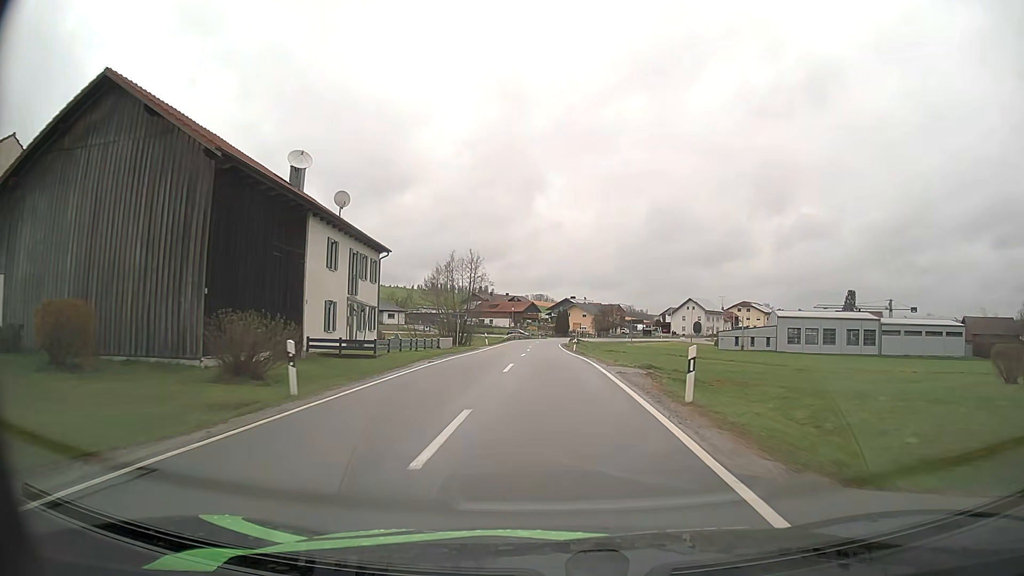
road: secondary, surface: asphalt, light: Day
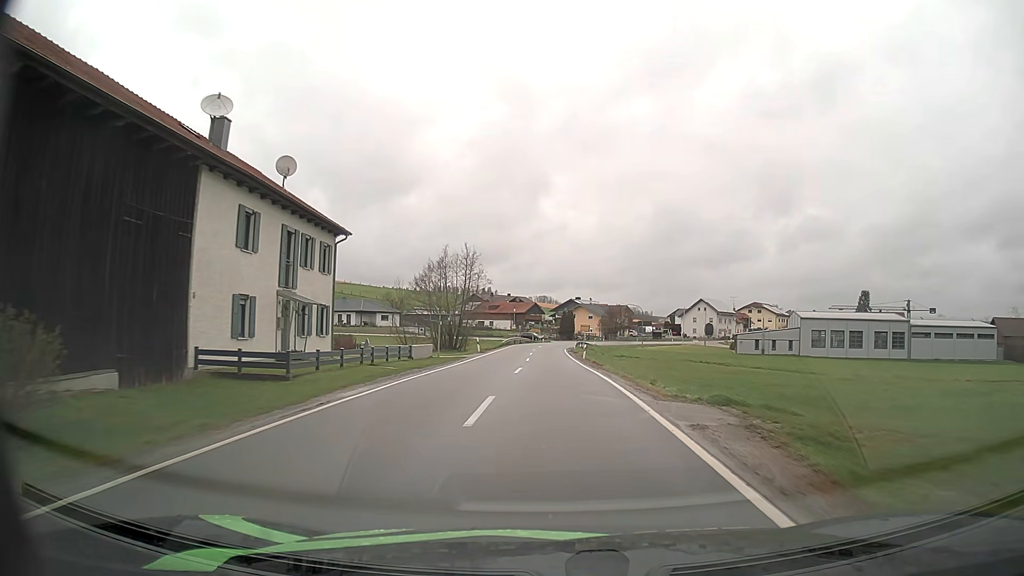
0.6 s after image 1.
(0.0, +9.1) m; 0°
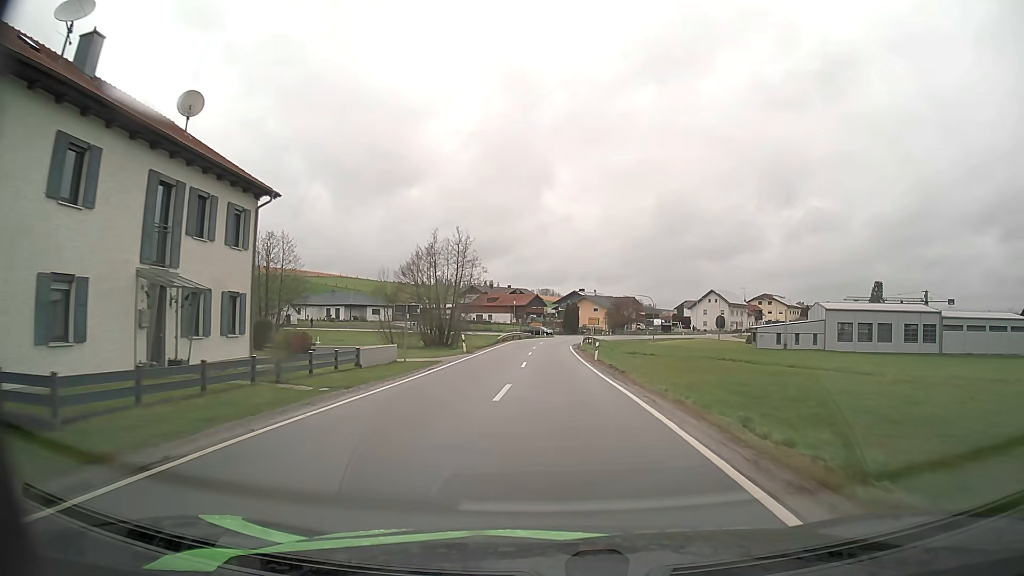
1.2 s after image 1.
(0.0, +8.9) m; 0°
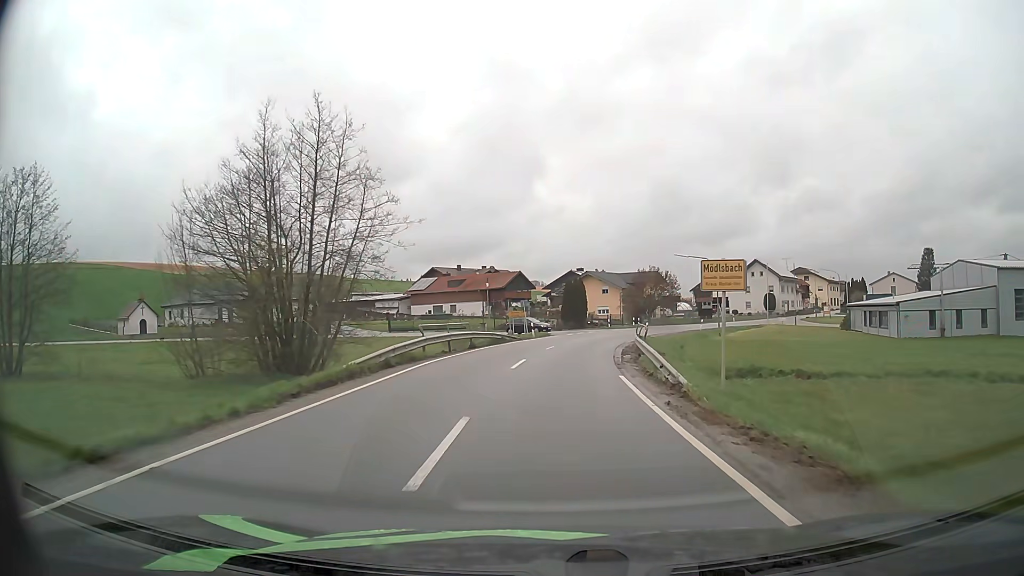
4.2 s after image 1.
(-0.2, +42.1) m; 0°
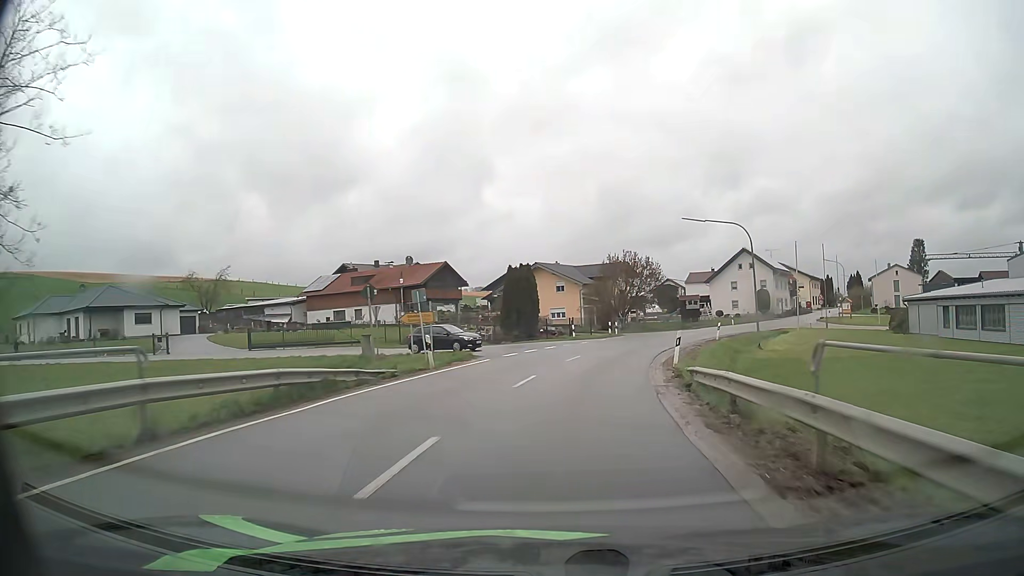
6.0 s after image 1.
(+0.8, +23.5) m; +5°
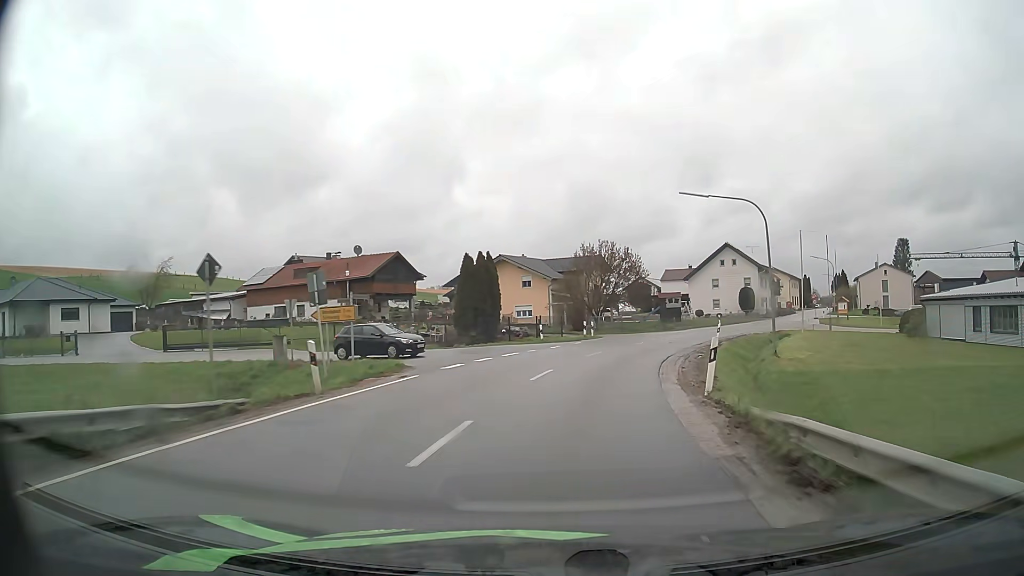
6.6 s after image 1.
(+0.2, +7.6) m; +3°
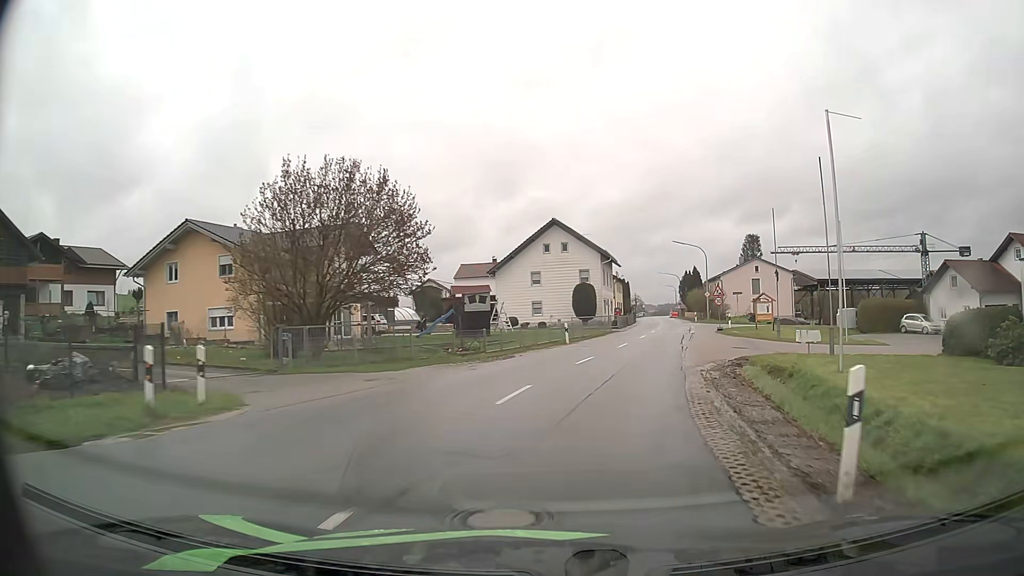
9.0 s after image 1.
(+4.3, +29.7) m; +17°
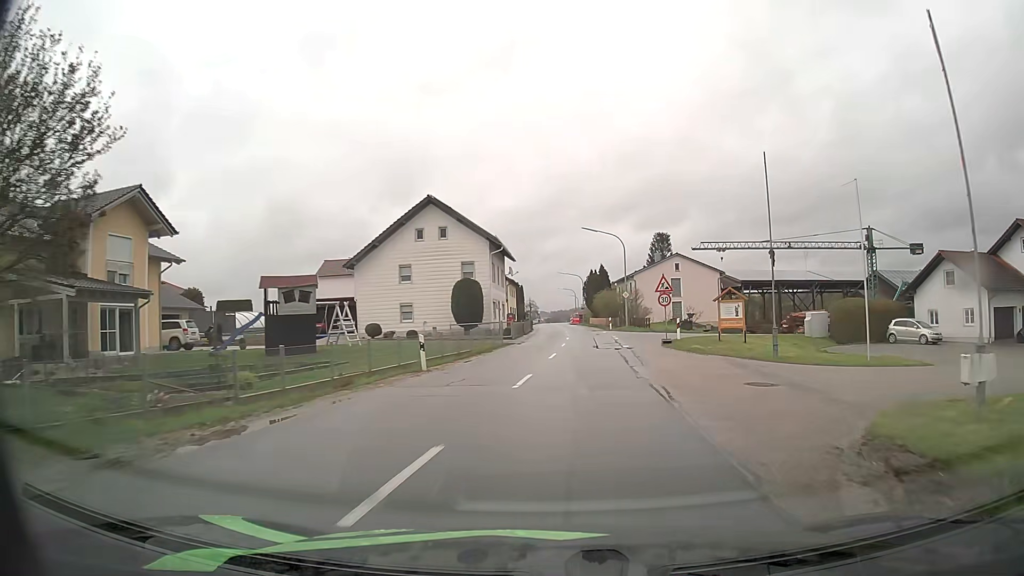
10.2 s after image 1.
(+1.2, +14.7) m; +9°
(0, +10) (+1, +20) (+2, +30) (+2, +40) (+3, +50) (+3, +60) (+3, +70) (+3, +80) (+2, +90) (+2, +100) m
